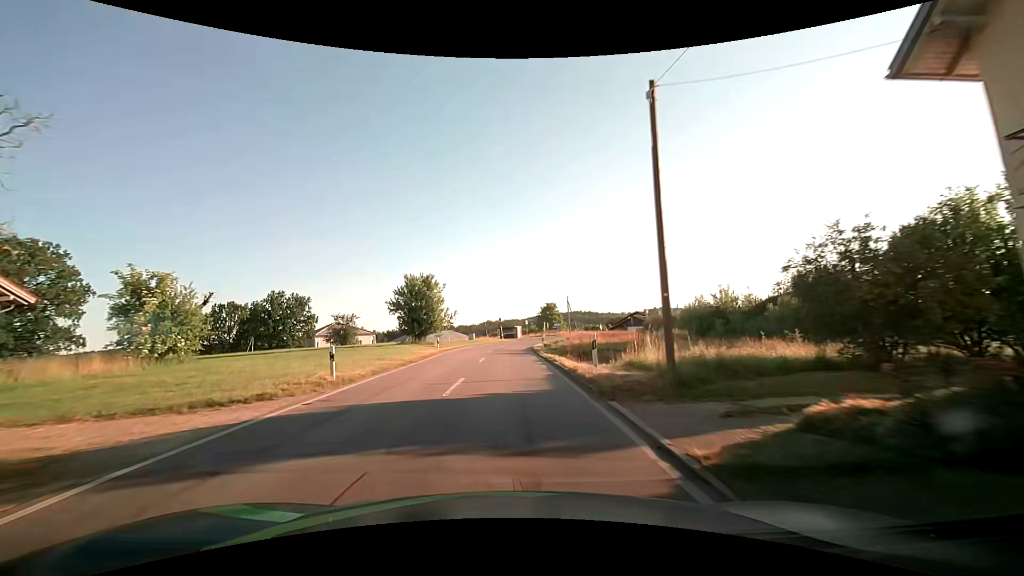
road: tertiary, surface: asphalt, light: Day
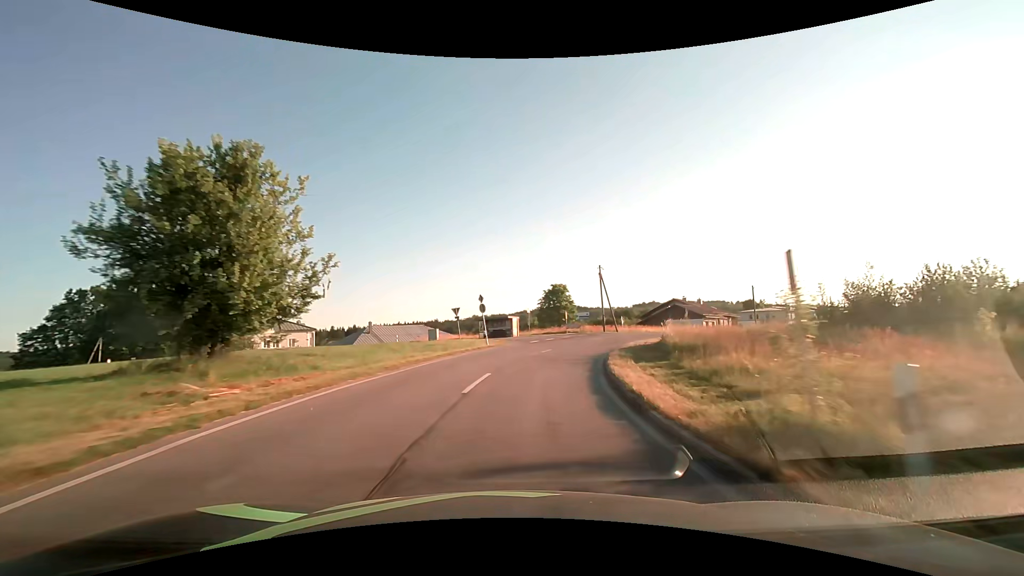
(-0.1, +36.1) m; +1°
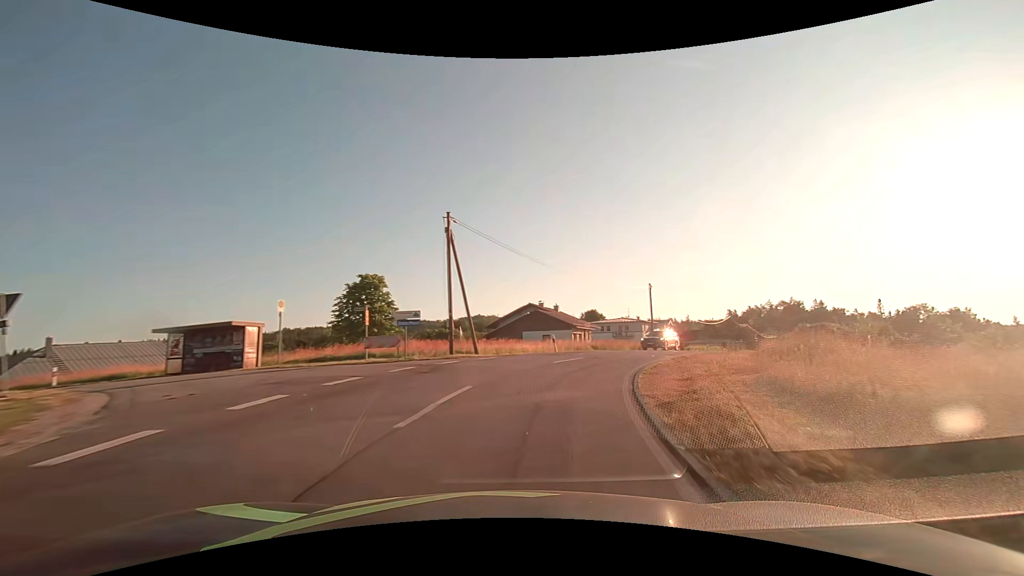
(+3.6, +26.9) m; +19°
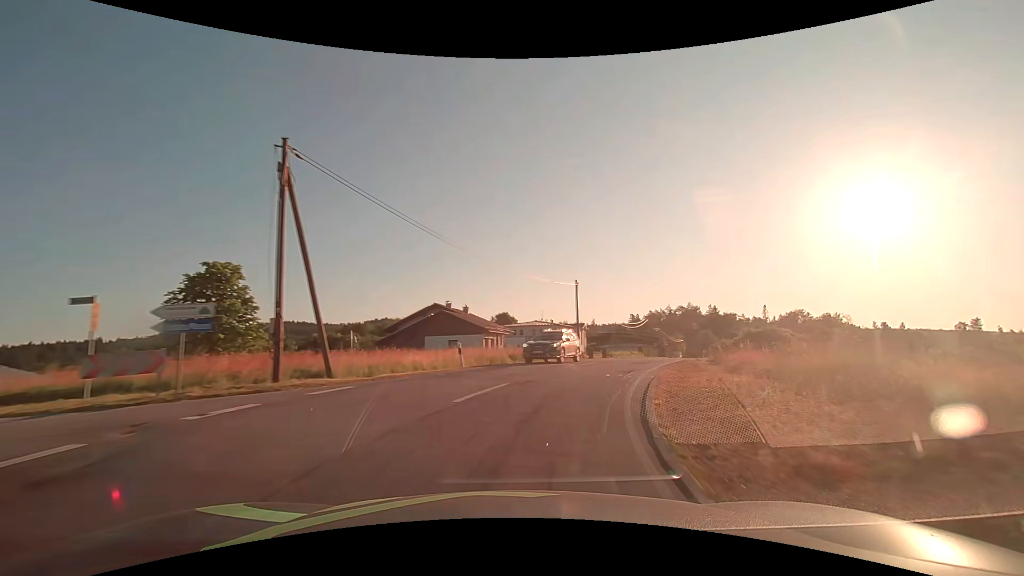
(+0.7, +8.8) m; +10°
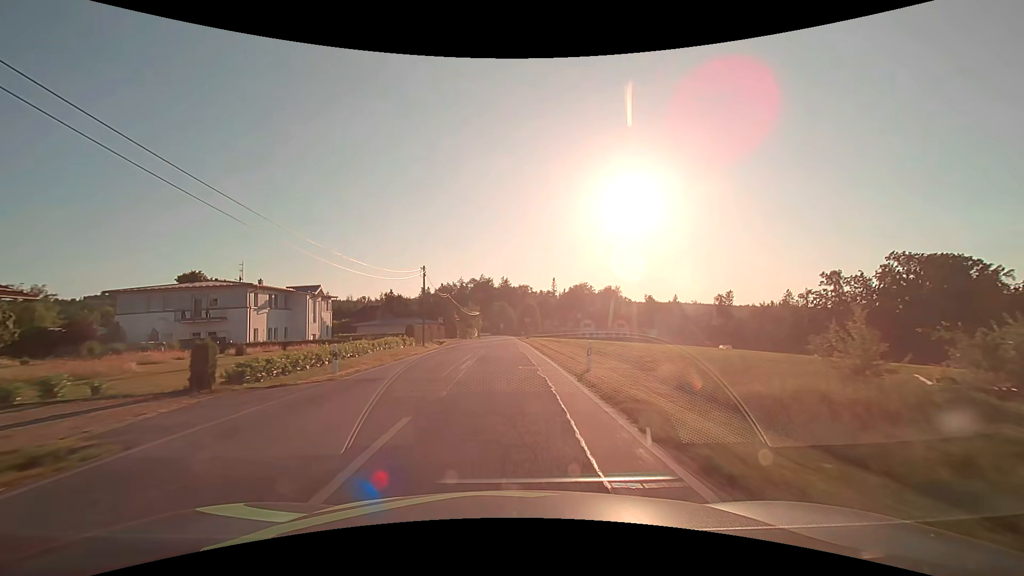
(+13.2, +40.8) m; +25°
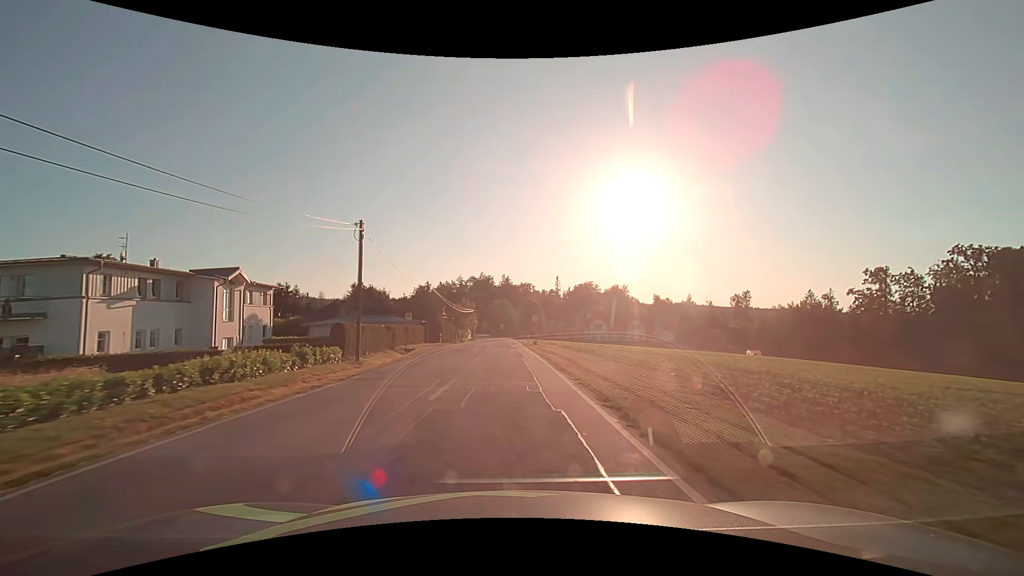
(0.0, +18.1) m; 0°
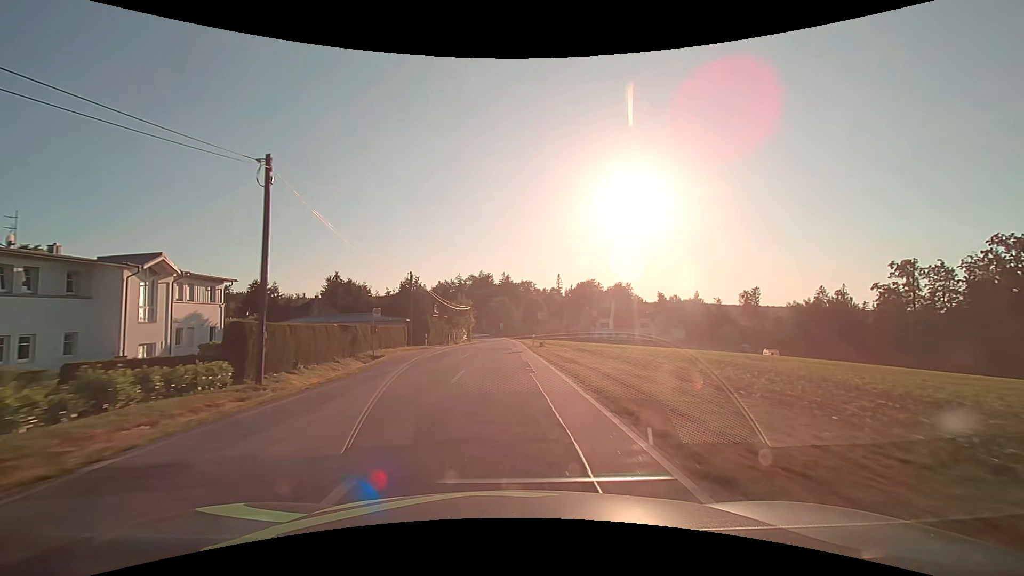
(0.0, +9.2) m; 0°
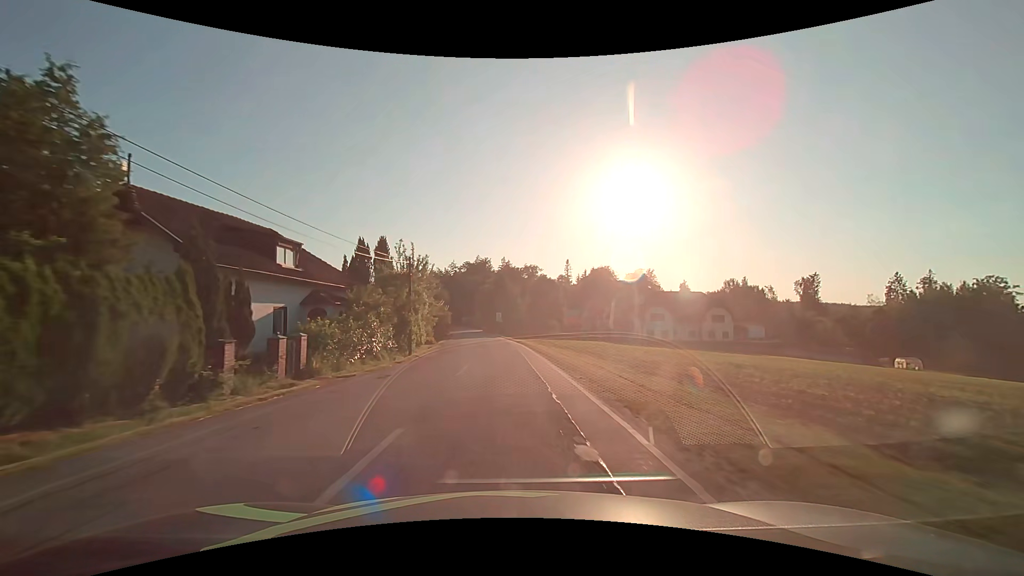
(0.0, +46.2) m; 0°
(0, +10) (0, +20) (0, +30) (-1, +40) (-1, +50) (-2, +60) (-3, +70) (-4, +80) (-5, +90) (-6, +100) m
